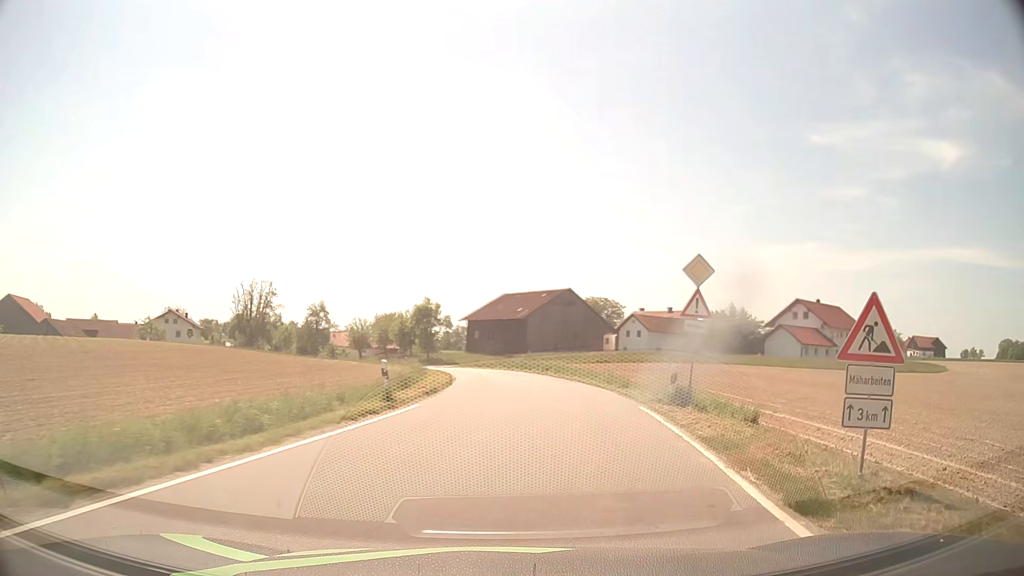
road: tertiary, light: Day
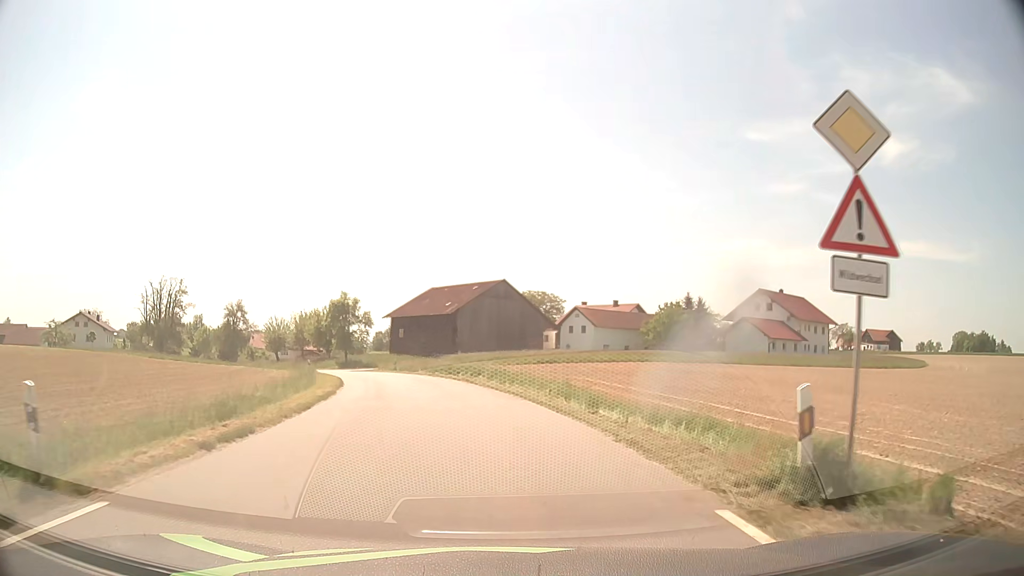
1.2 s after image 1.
(+0.9, +11.5) m; +6°
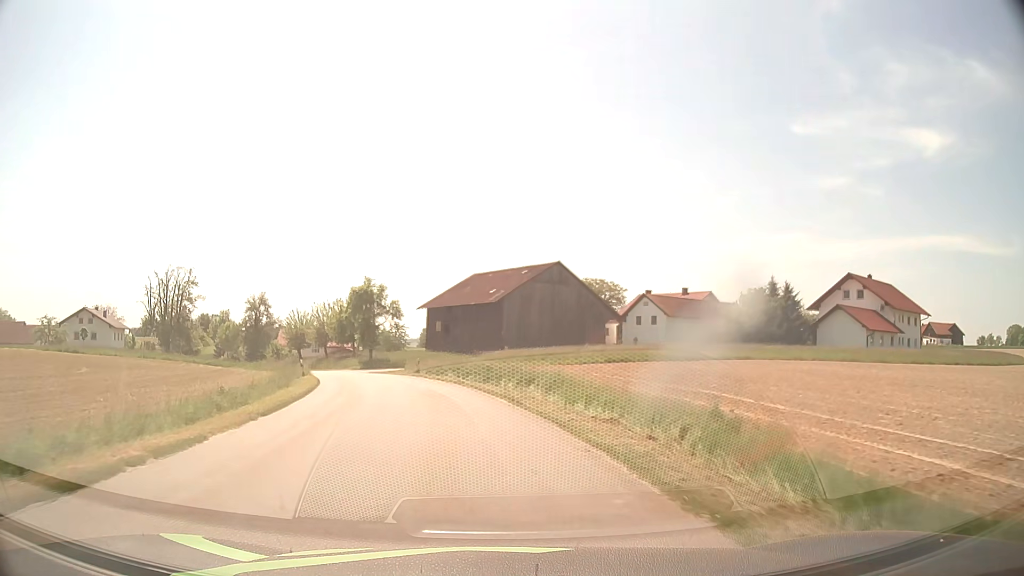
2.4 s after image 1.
(-0.4, +14.2) m; -4°
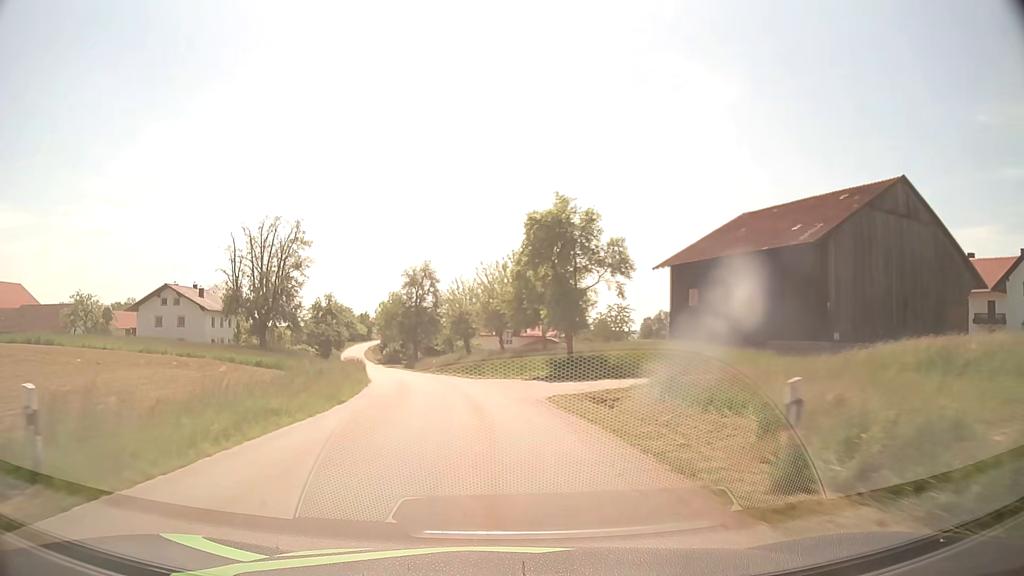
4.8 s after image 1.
(-5.8, +35.6) m; -18°
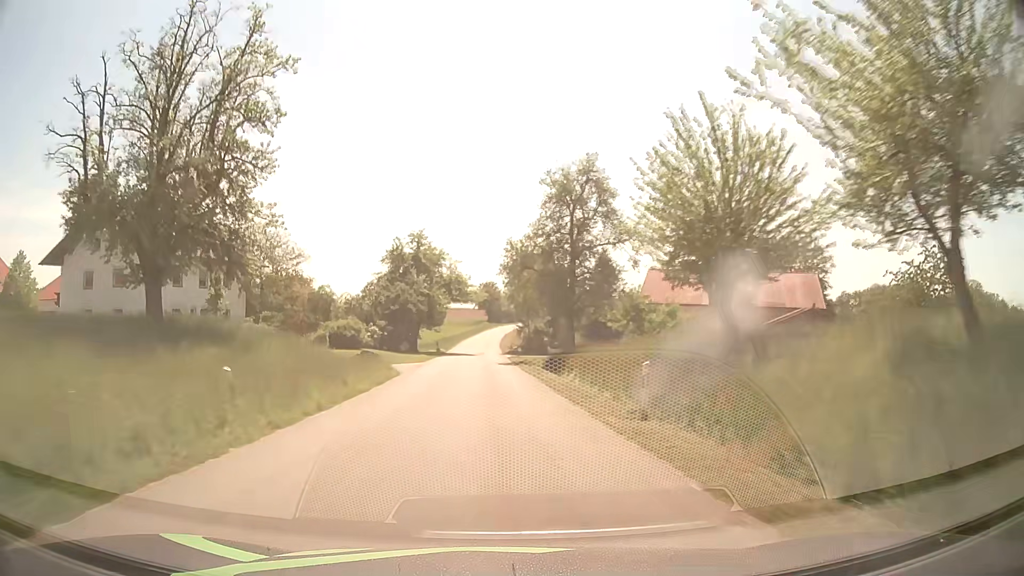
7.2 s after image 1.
(-5.5, +44.5) m; -14°
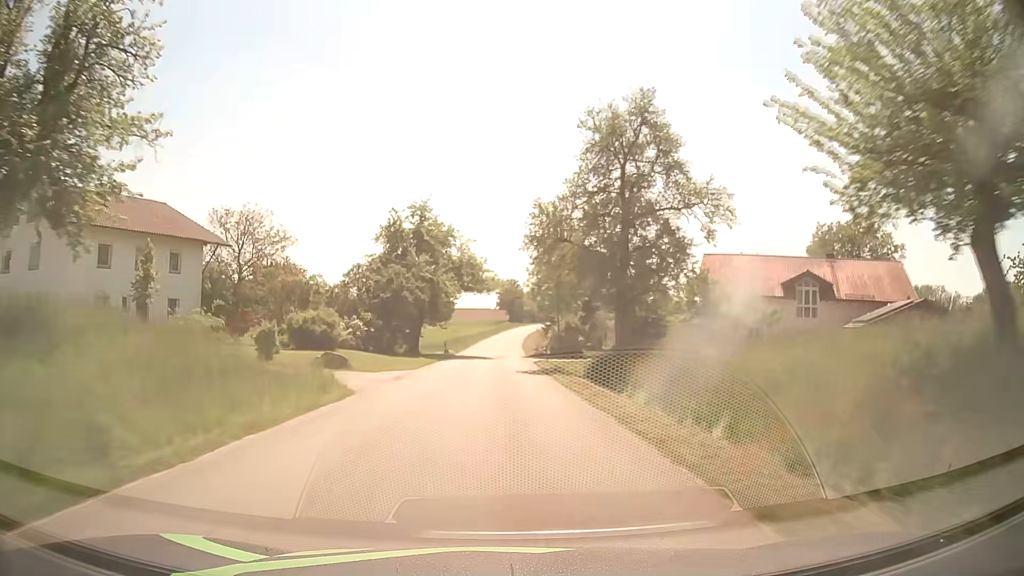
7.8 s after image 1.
(-0.2, +12.3) m; -2°
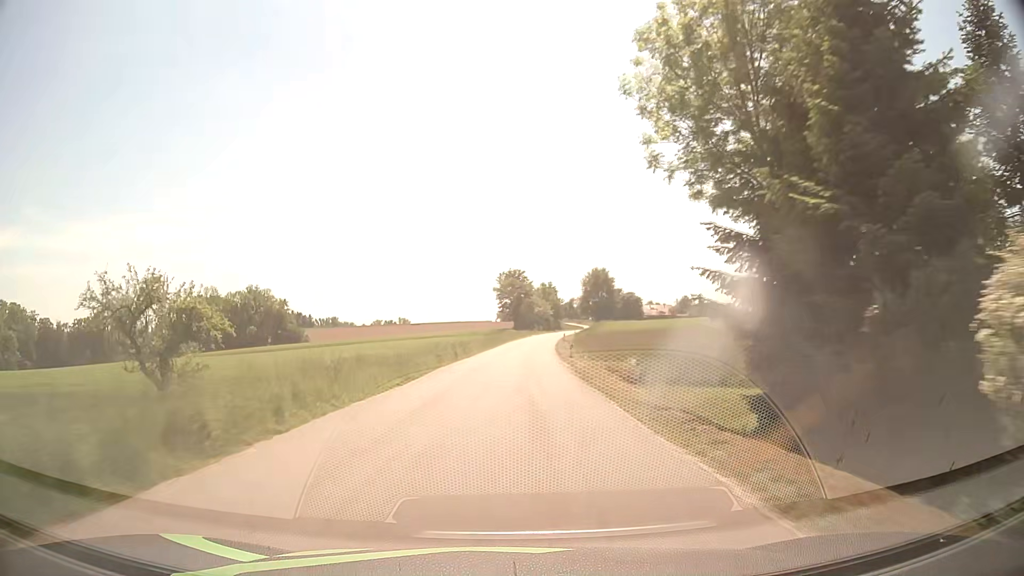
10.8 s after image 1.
(-0.7, +59.7) m; -1°
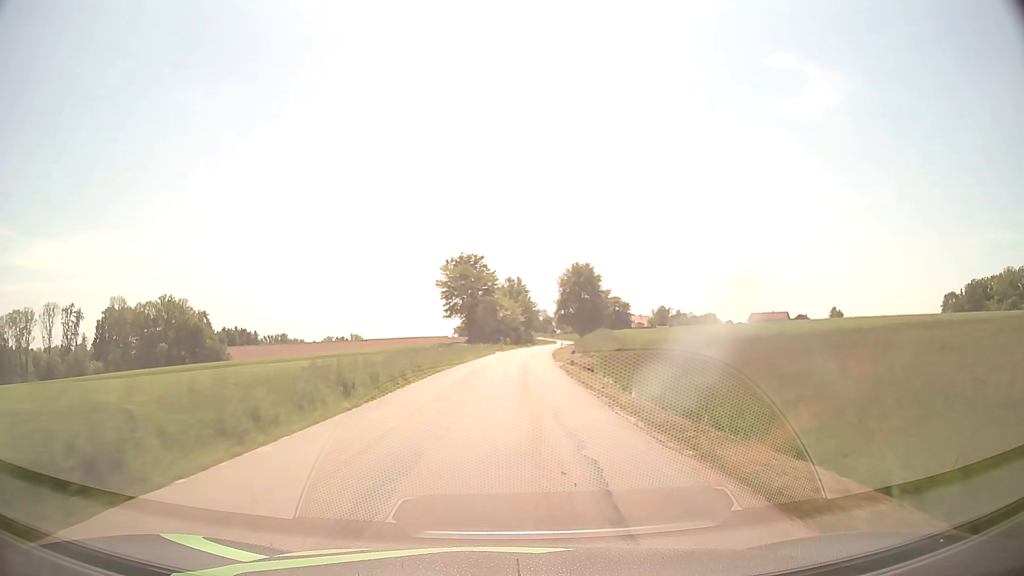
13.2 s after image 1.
(+1.6, +46.9) m; +4°
(0, +10) (0, +20) (+1, +30) (+1, +40) (+2, +50) (+2, +60) (+3, +70) (+4, +80) (+5, +90) (+6, +100) m
